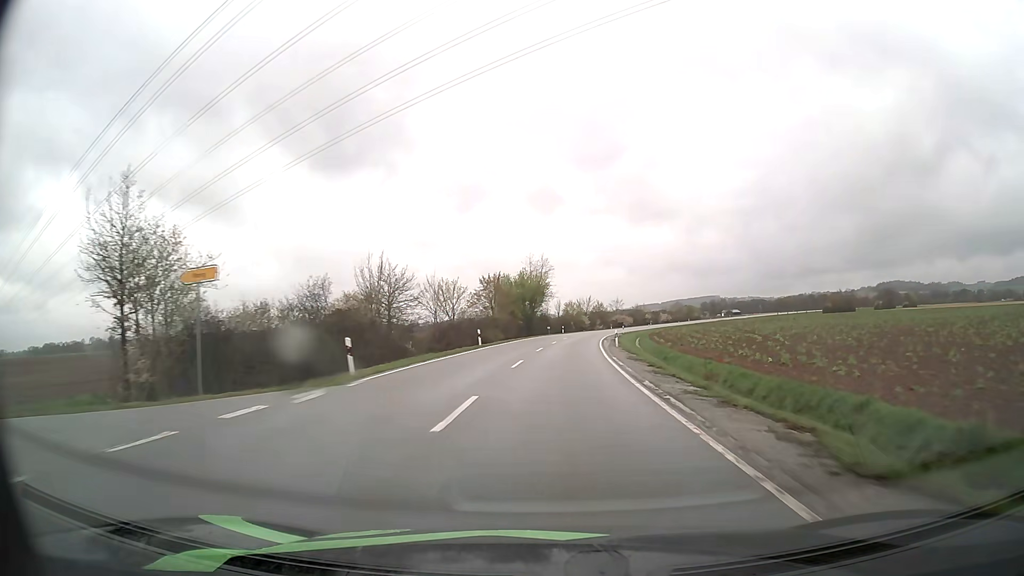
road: tertiary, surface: asphalt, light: Day
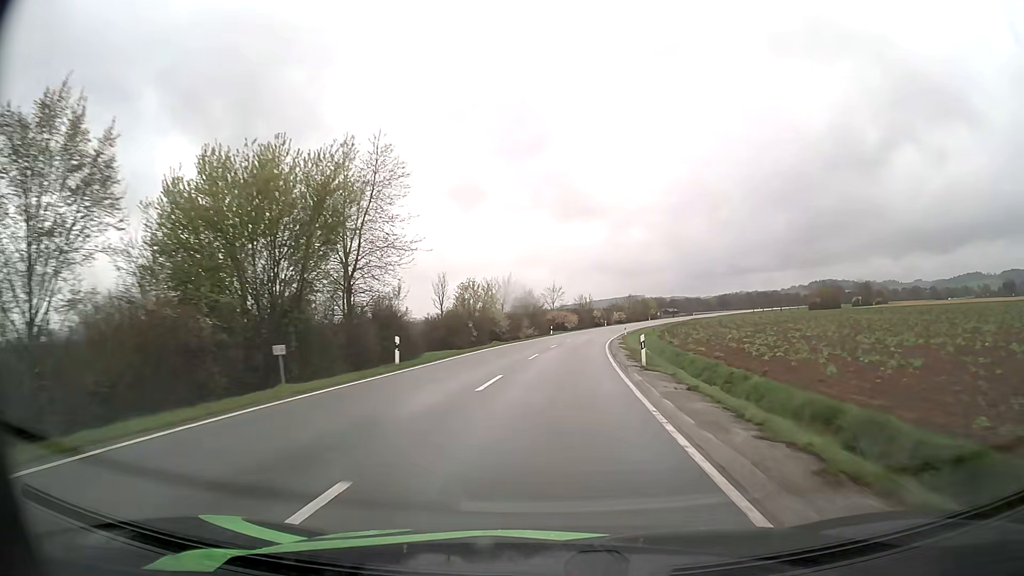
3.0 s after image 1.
(+4.2, +67.7) m; +6°
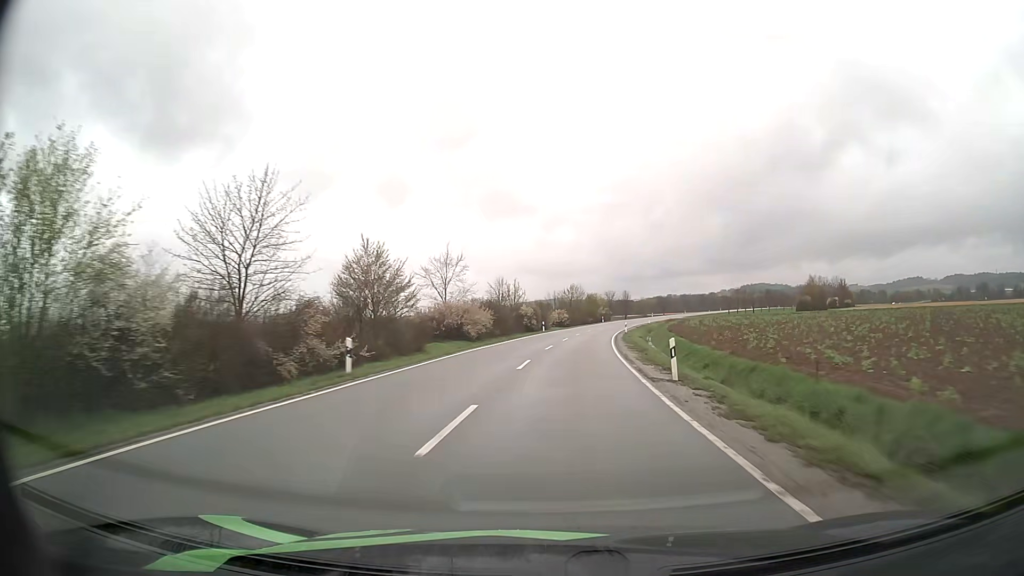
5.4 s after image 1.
(+3.3, +55.6) m; +6°
(0, +10) (0, +20) (+1, +30) (+2, +40) (+3, +50) (+4, +60) (+6, +70) (+7, +80) (+9, +89) (+11, +99) m
